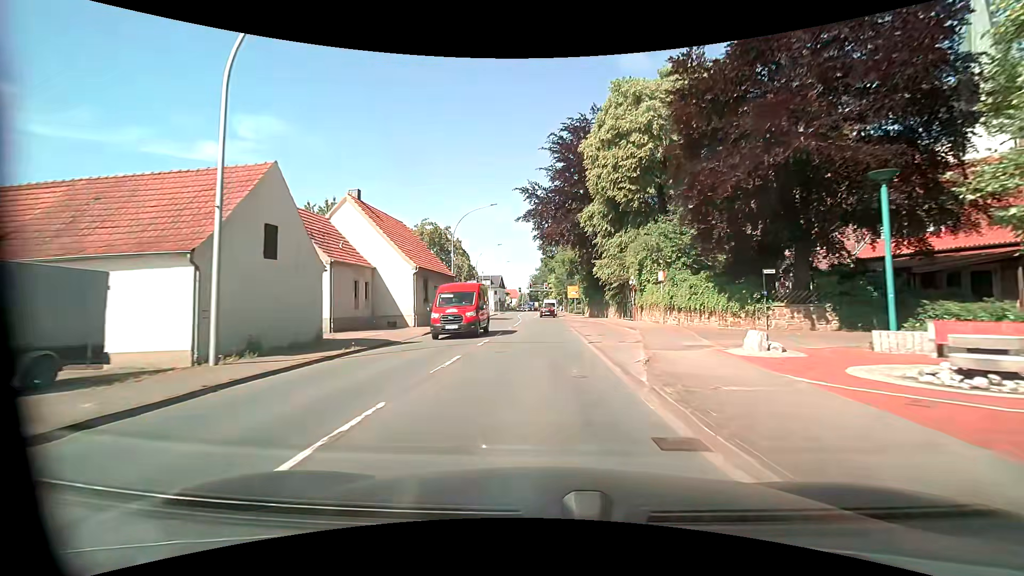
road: primary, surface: asphalt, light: Day
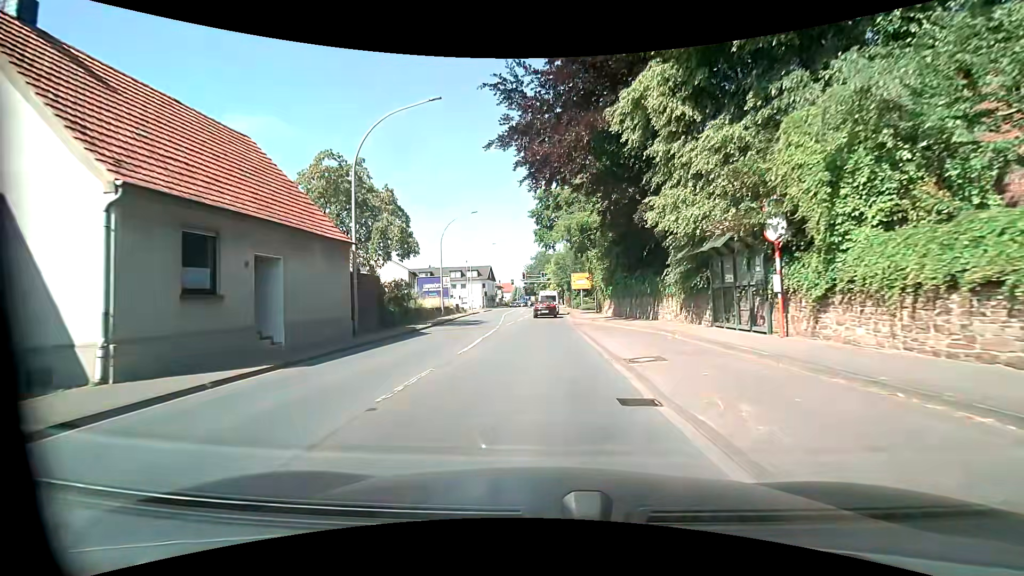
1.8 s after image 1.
(-0.1, +20.8) m; +1°
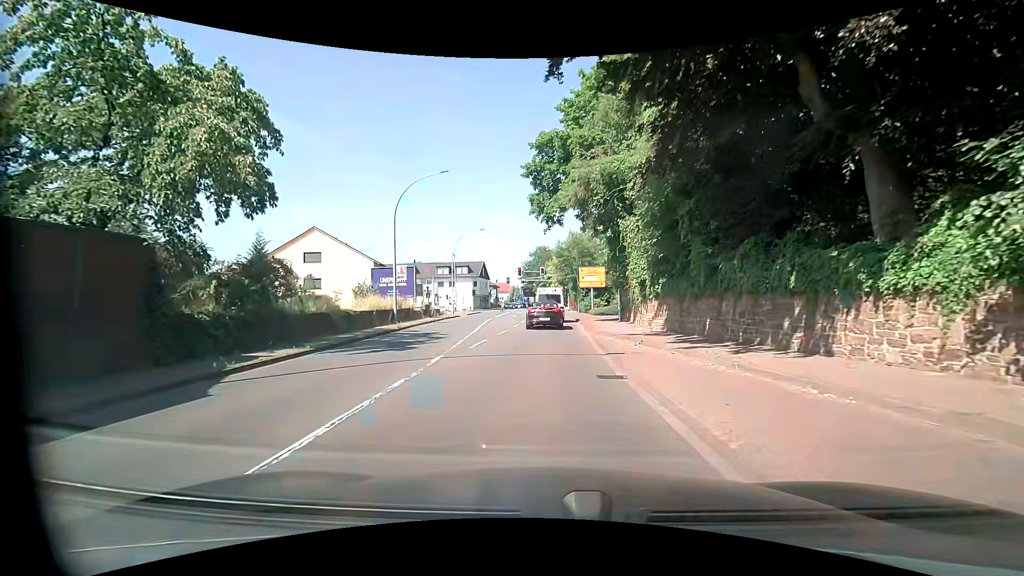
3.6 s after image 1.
(-0.2, +14.2) m; -1°
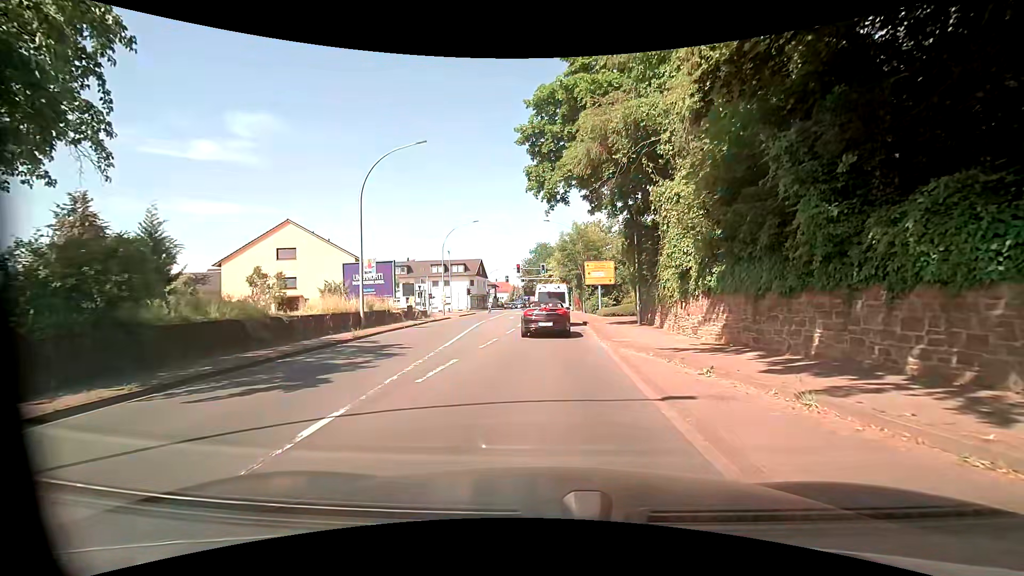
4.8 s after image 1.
(+0.1, +5.7) m; 0°
